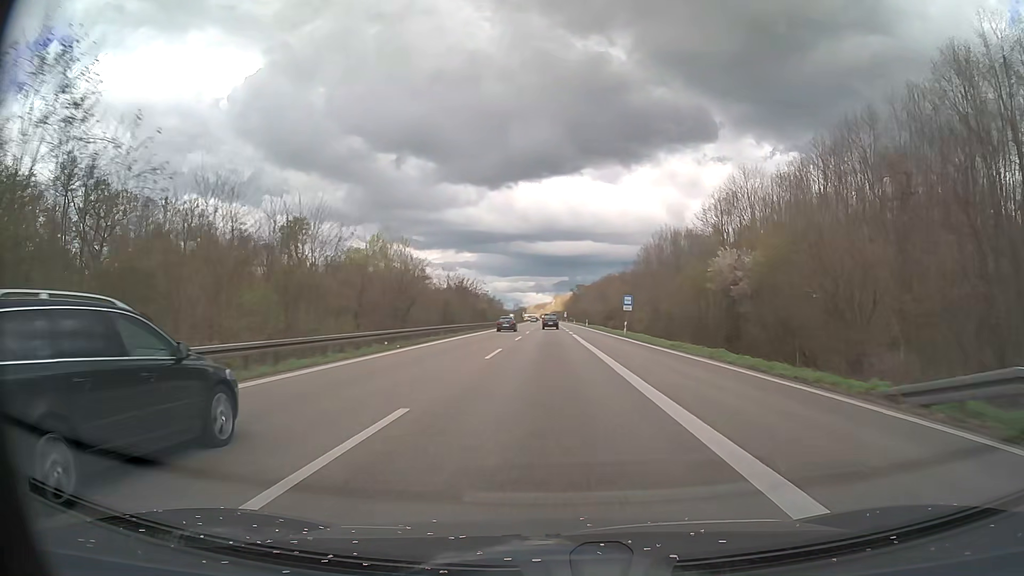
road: motorway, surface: asphalt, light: Day
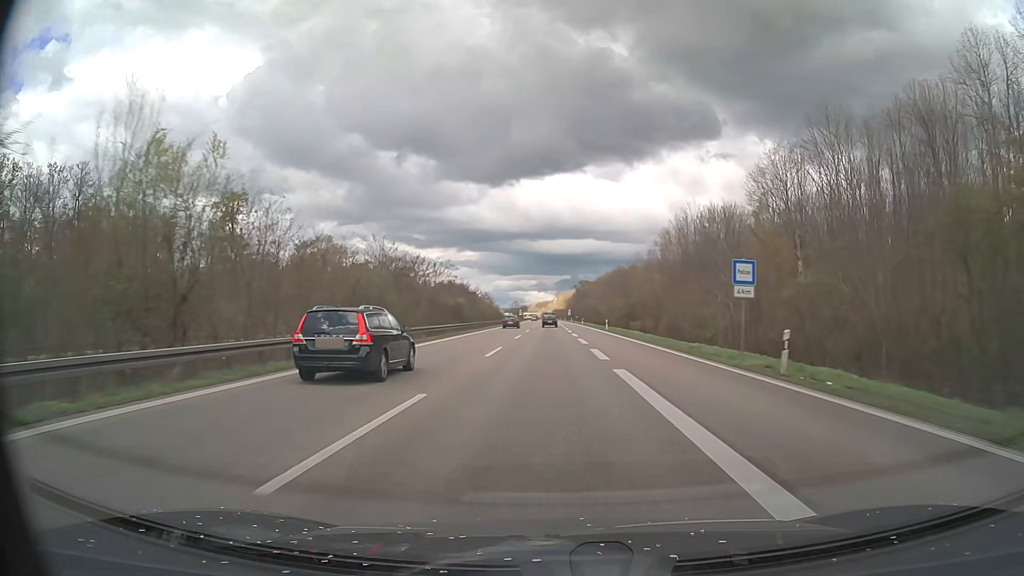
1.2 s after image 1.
(0.0, +34.9) m; 0°
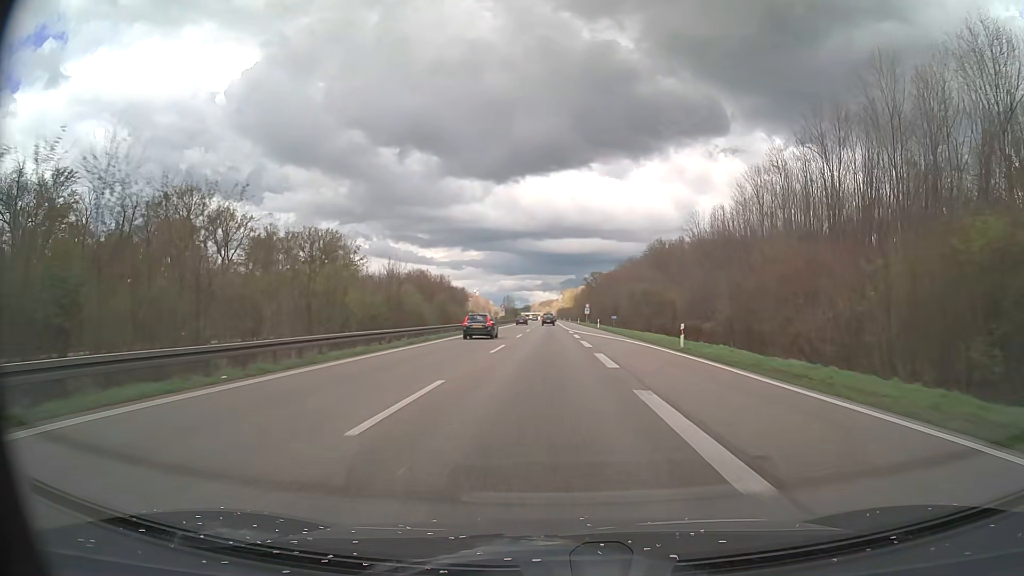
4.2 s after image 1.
(-0.4, +87.4) m; 0°
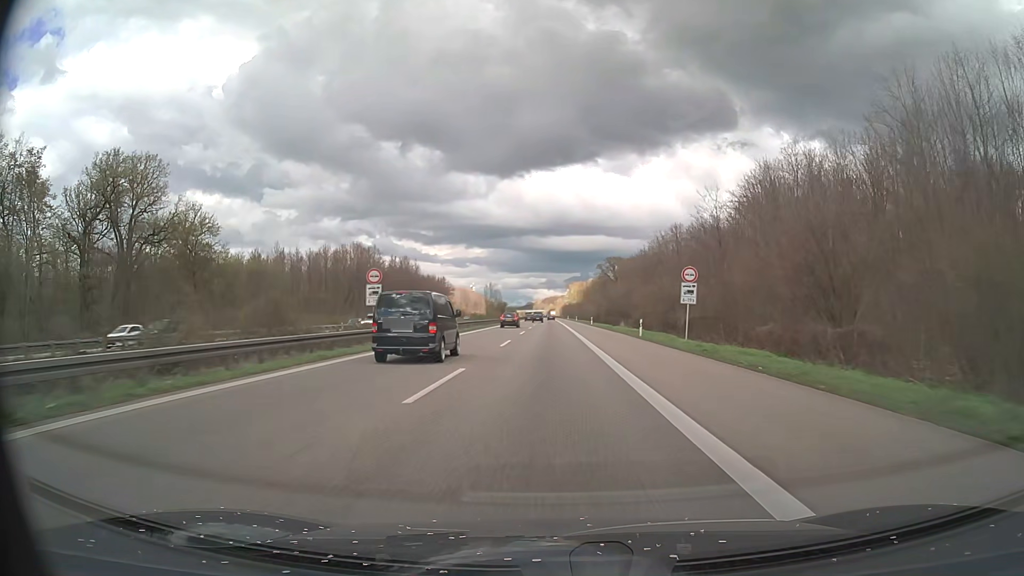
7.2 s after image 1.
(-0.5, +87.3) m; 0°
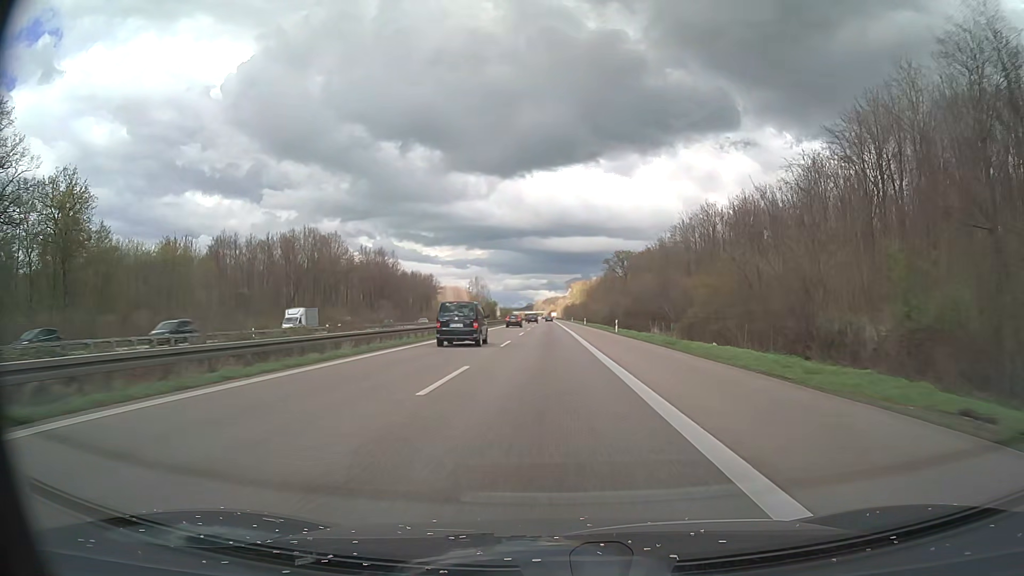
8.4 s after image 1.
(0.0, +34.9) m; 0°
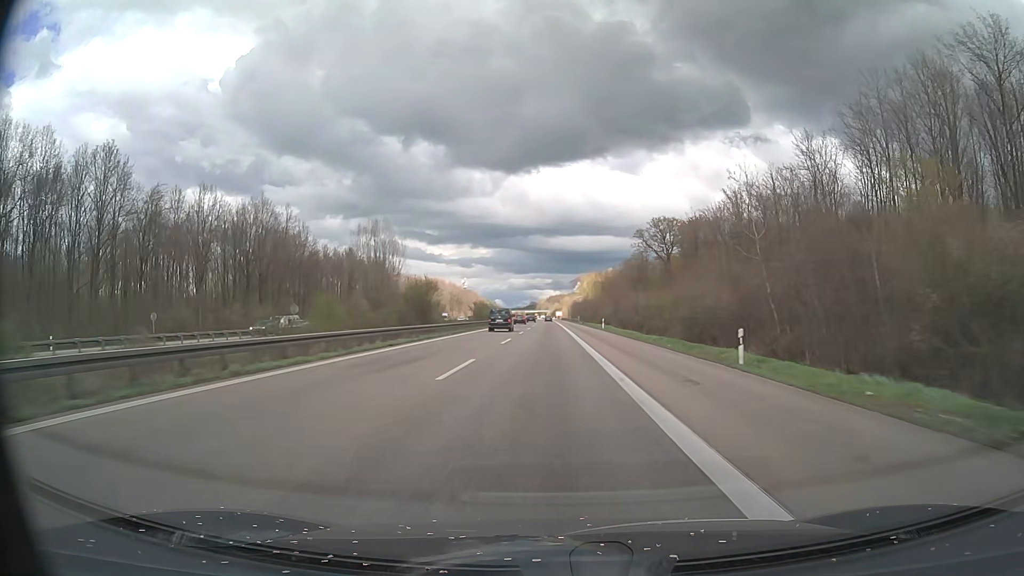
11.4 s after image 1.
(-0.3, +87.3) m; 0°
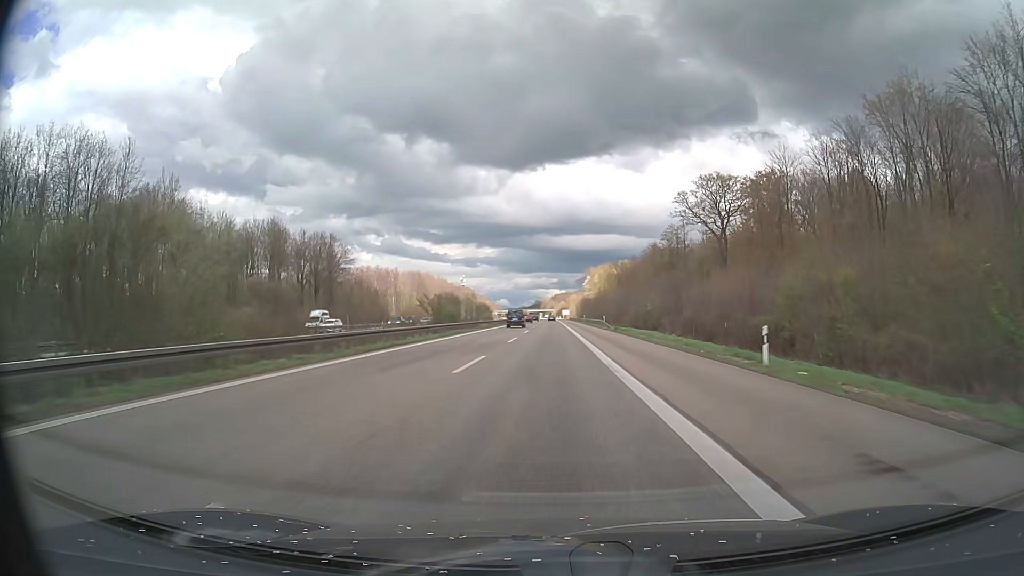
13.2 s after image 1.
(-0.1, +52.3) m; 0°
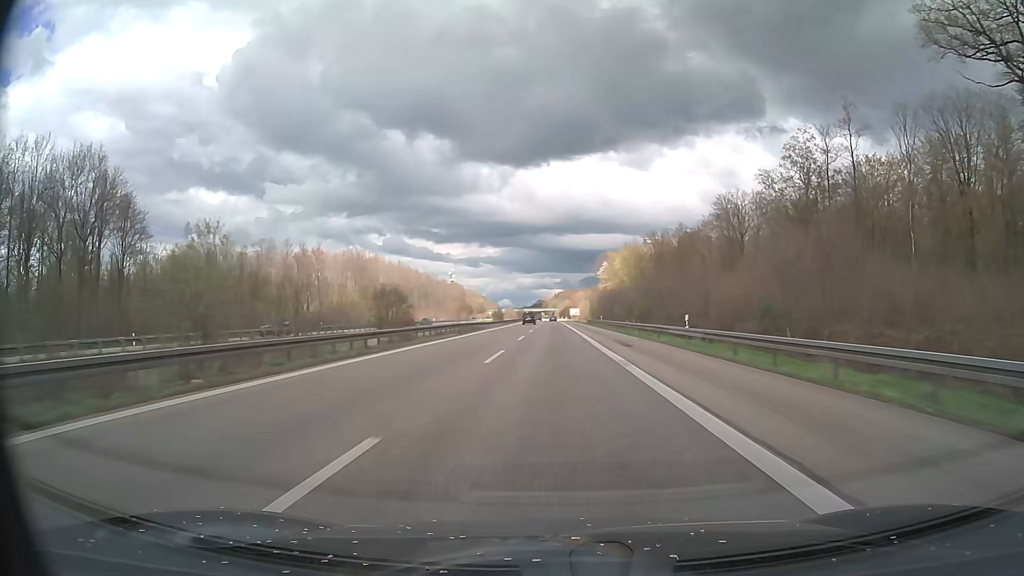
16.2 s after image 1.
(-0.4, +87.0) m; 0°
(0, +10) (0, +20) (0, +30) (0, +40) (0, +50) (0, +60) (0, +70) (0, +80) (0, +90) (0, +100) m
